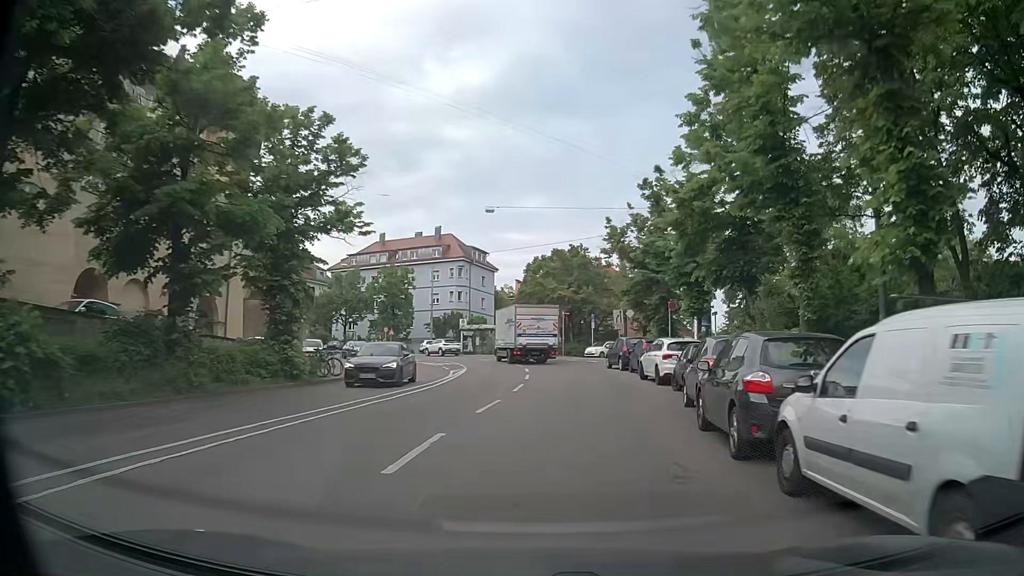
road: secondary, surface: asphalt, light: Day
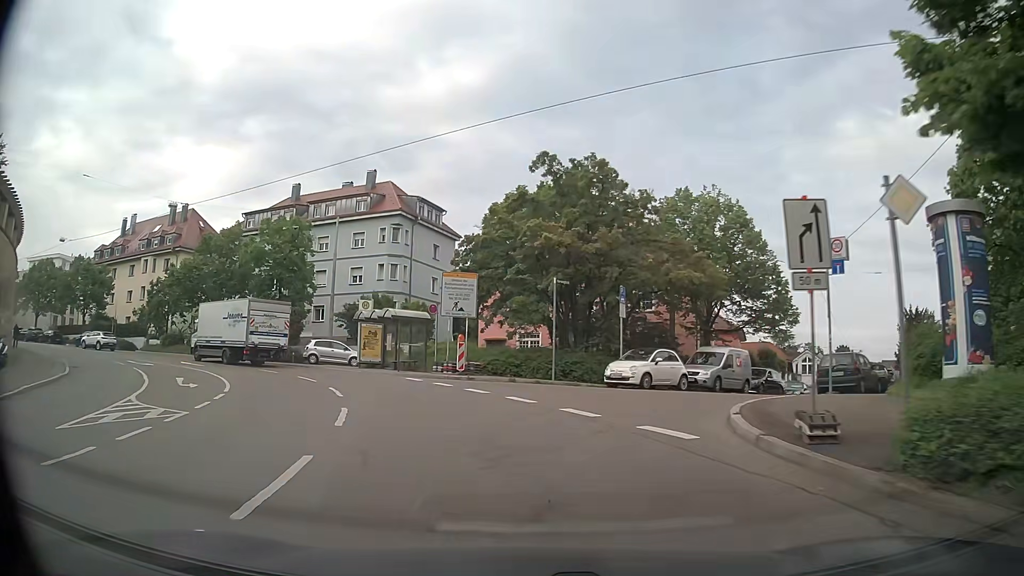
(+1.6, +32.4) m; 0°
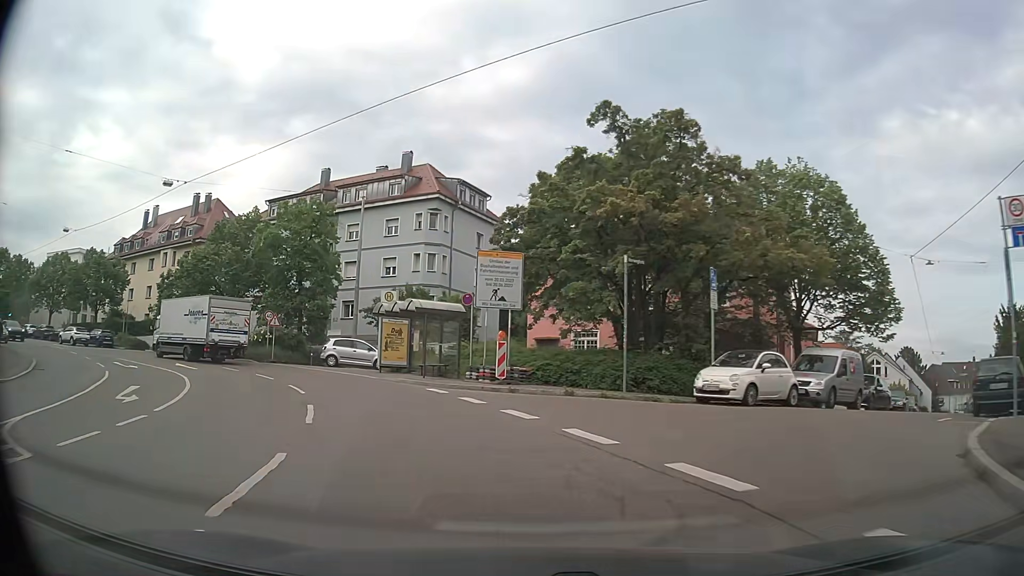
(-0.2, +6.2) m; -5°
